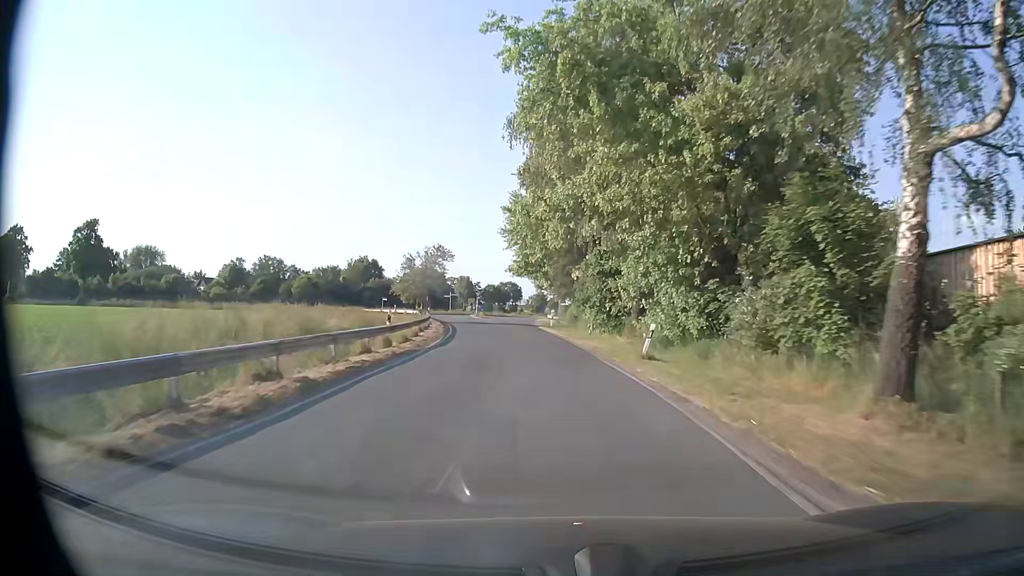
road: secondary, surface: asphalt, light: Day
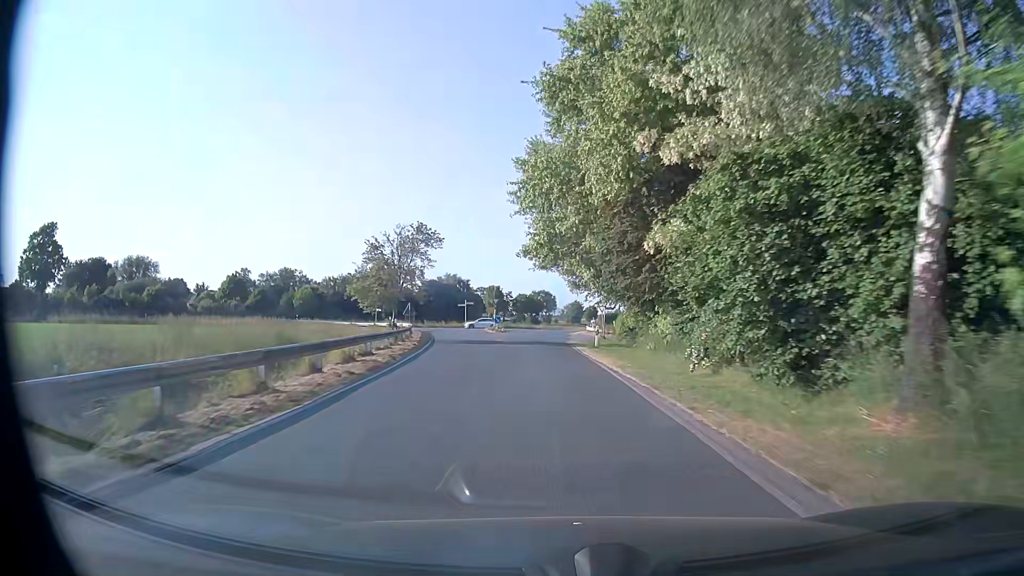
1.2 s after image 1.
(-0.6, +20.4) m; -3°
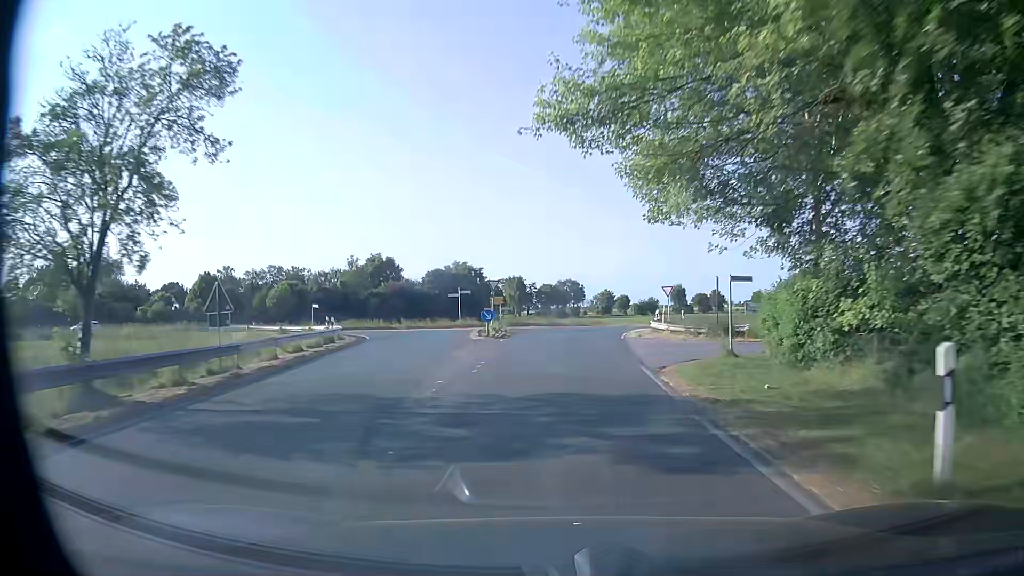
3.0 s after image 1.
(-0.7, +27.5) m; -3°
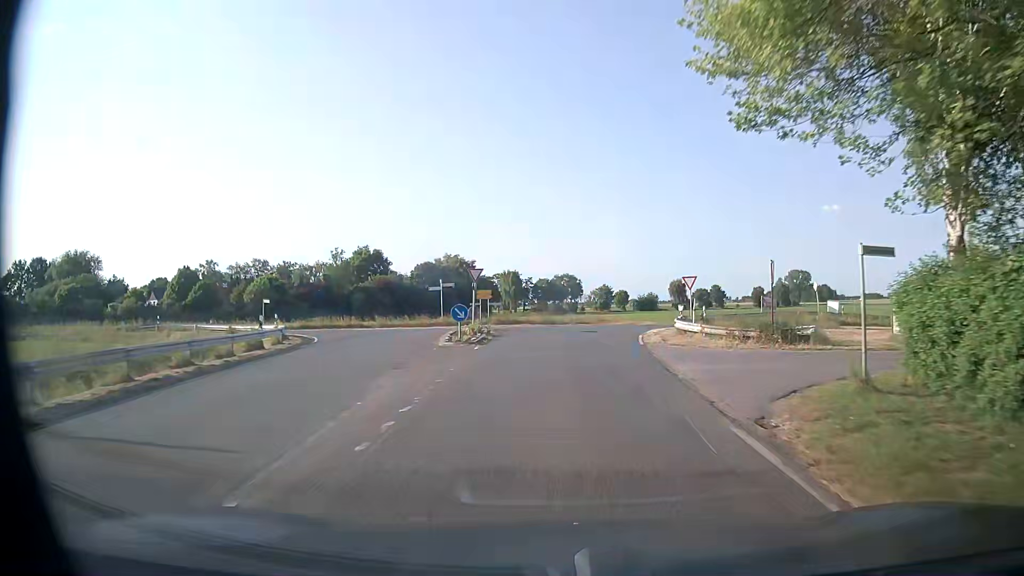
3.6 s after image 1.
(0.0, +8.1) m; +1°
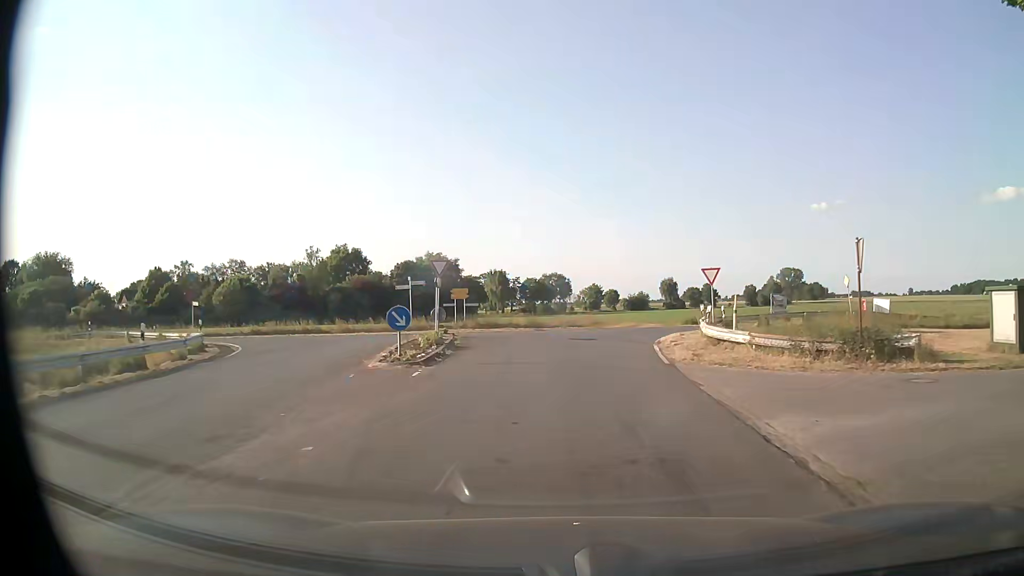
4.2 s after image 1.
(0.0, +7.4) m; +1°
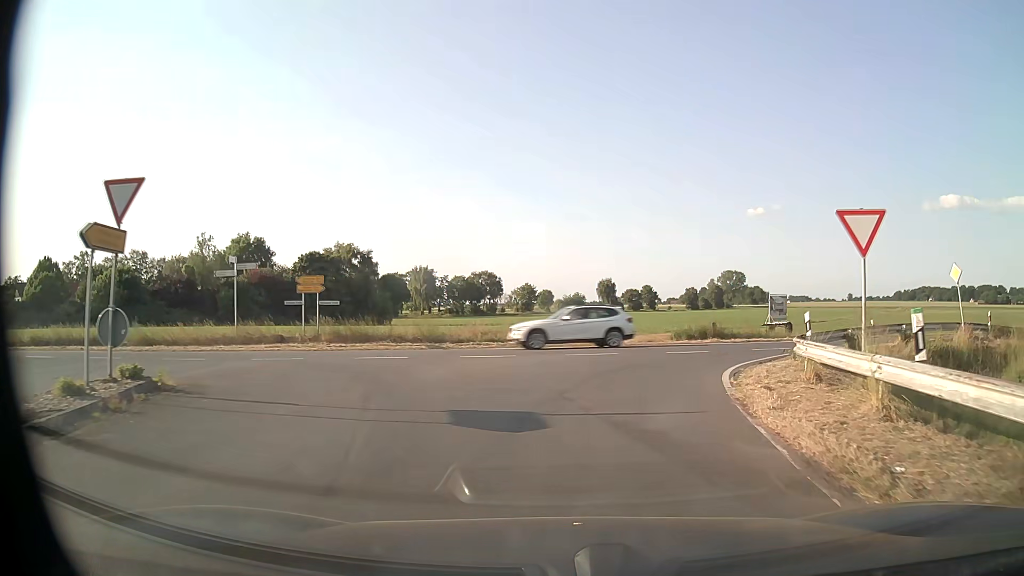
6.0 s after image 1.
(+0.6, +18.2) m; +5°
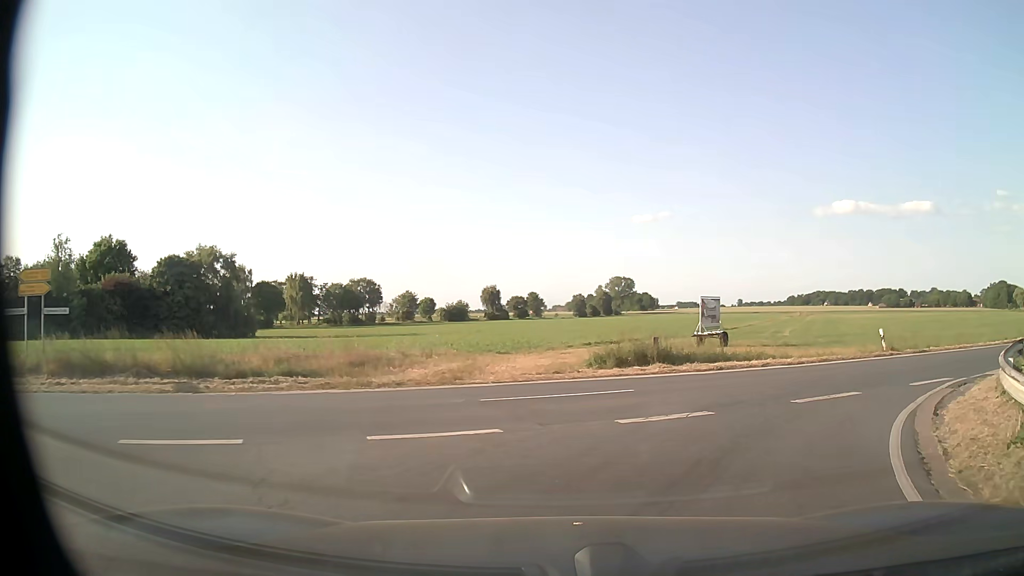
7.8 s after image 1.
(+0.8, +11.5) m; +9°
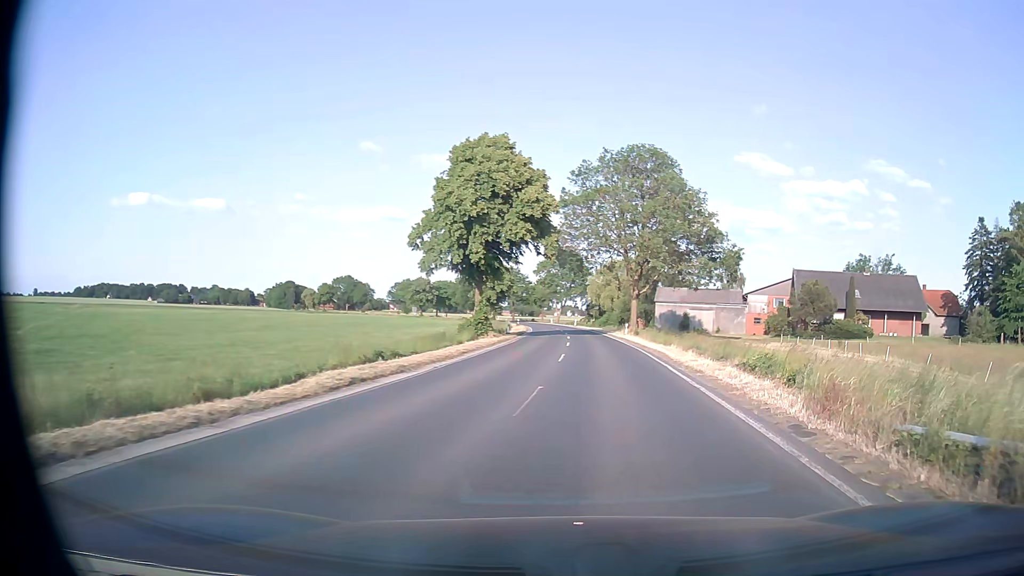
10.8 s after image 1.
(+10.0, +16.7) m; +62°
(+1, +10) (+2, +20) (+2, +30) (+3, +40) (+3, +50) (+3, +60) (+3, +70) (+3, +80) (+3, +90) (+2, +100) m
